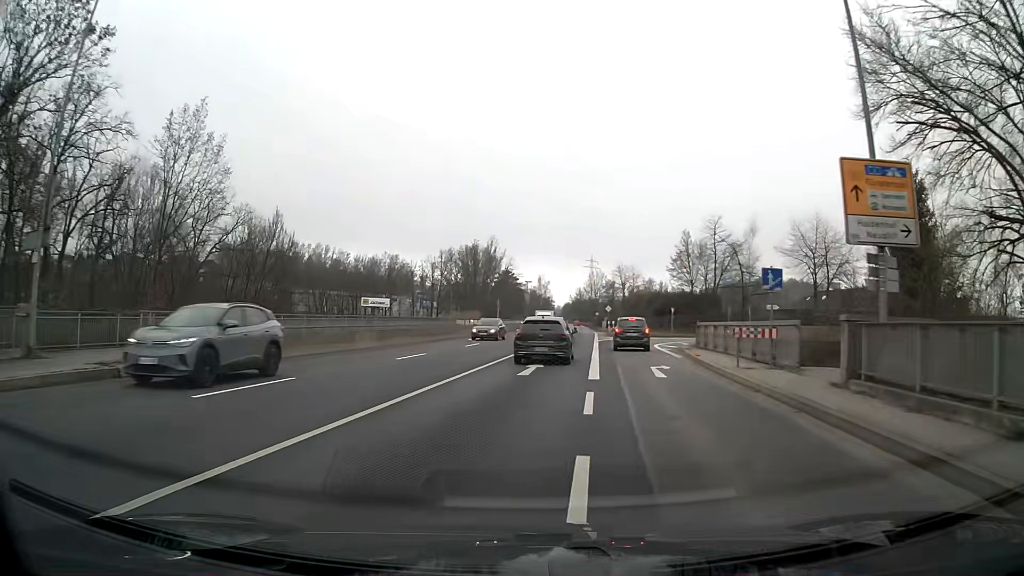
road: primary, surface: asphalt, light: Day
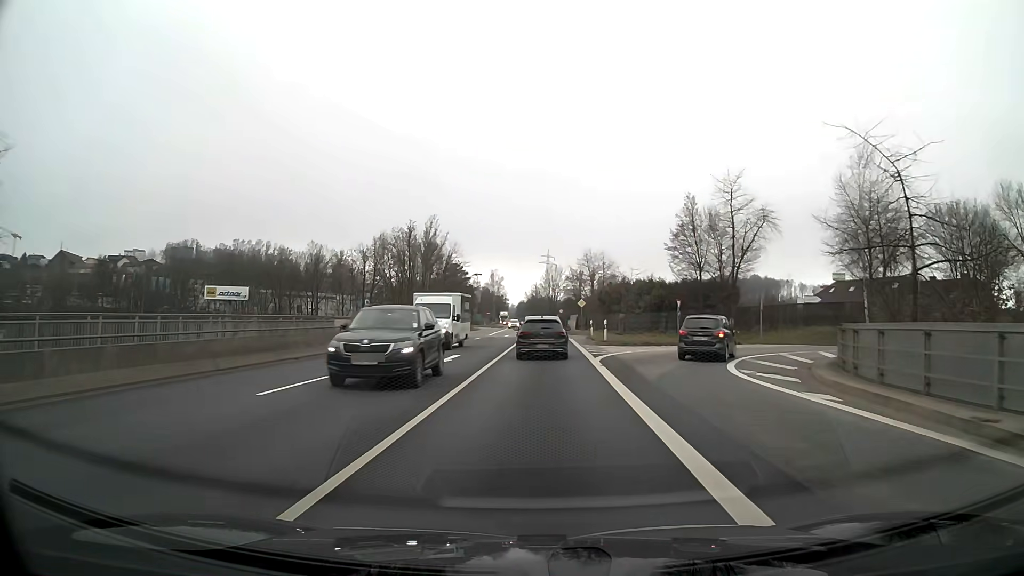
(+0.7, +22.4) m; +4°
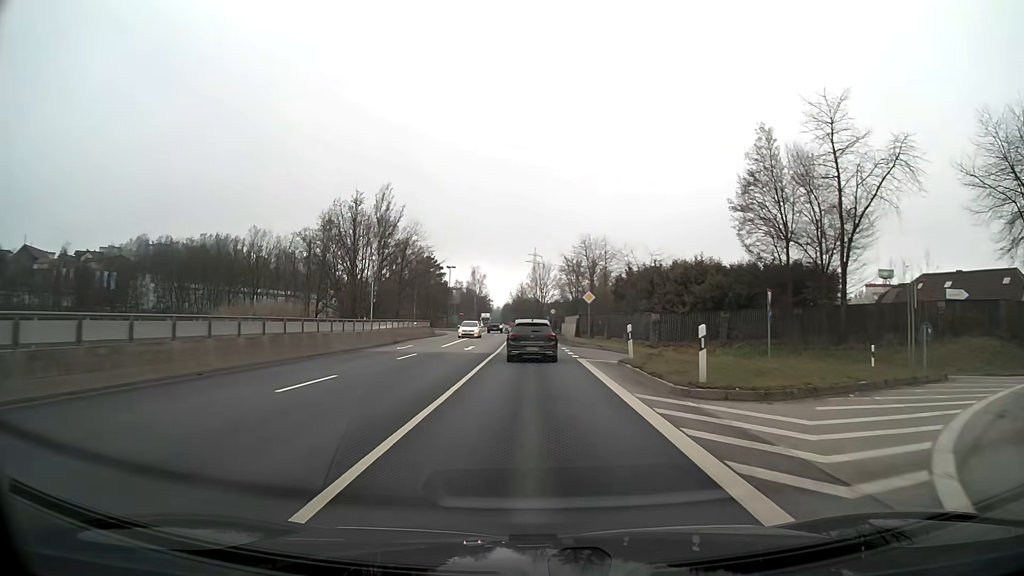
(+0.3, +22.9) m; +1°
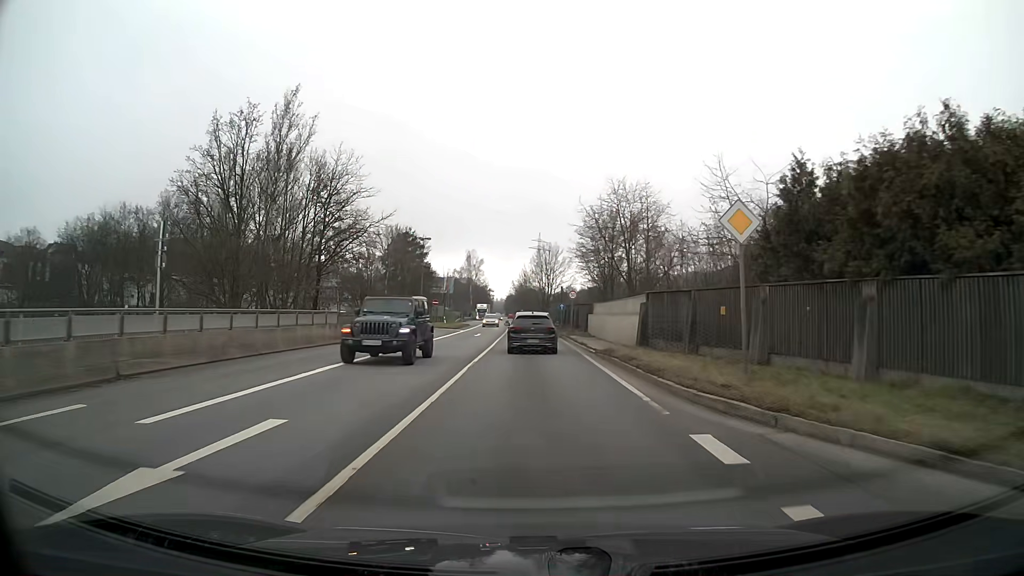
(-0.1, +30.2) m; 0°
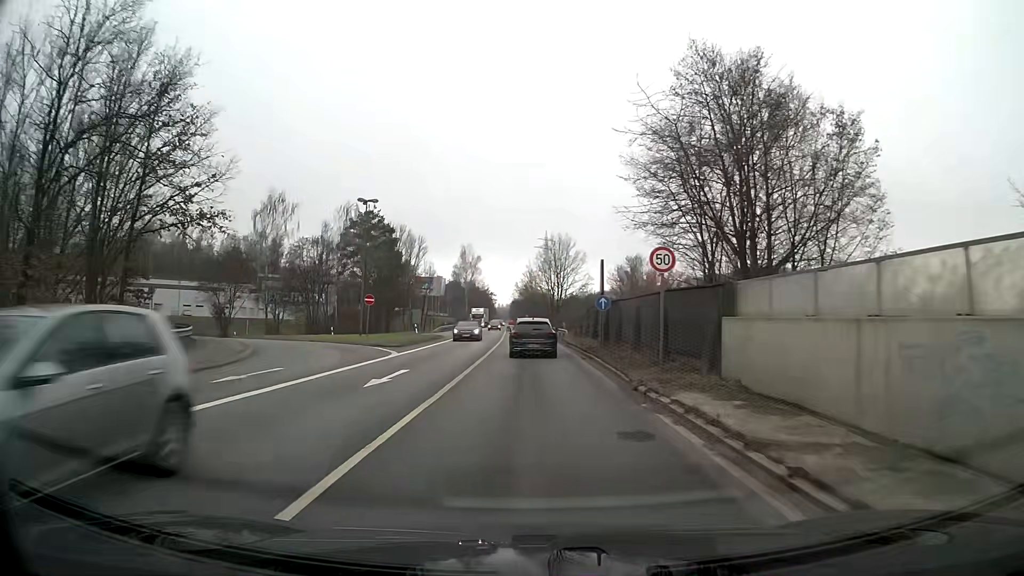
(-0.1, +29.7) m; -1°
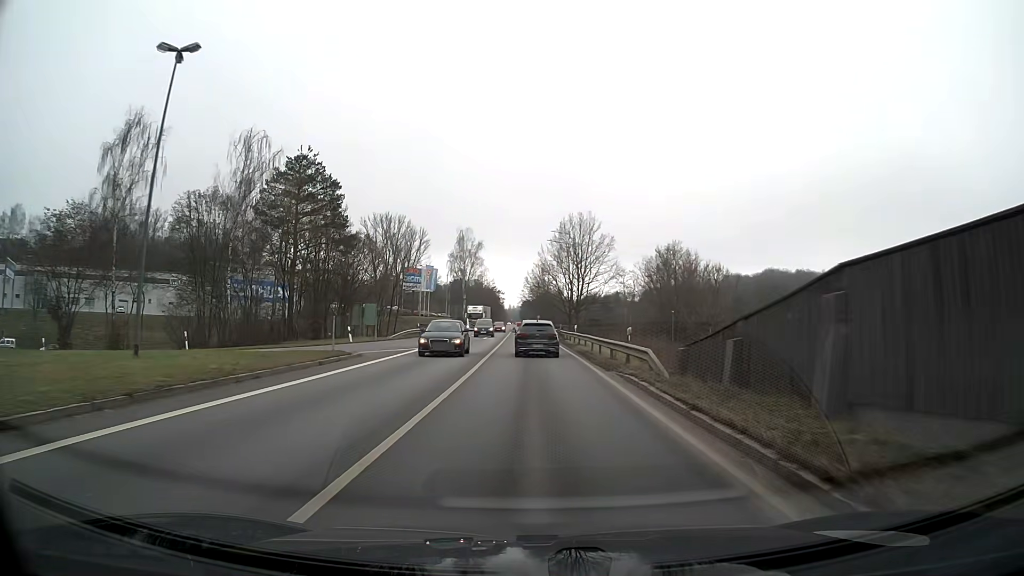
(-0.2, +30.4) m; -1°
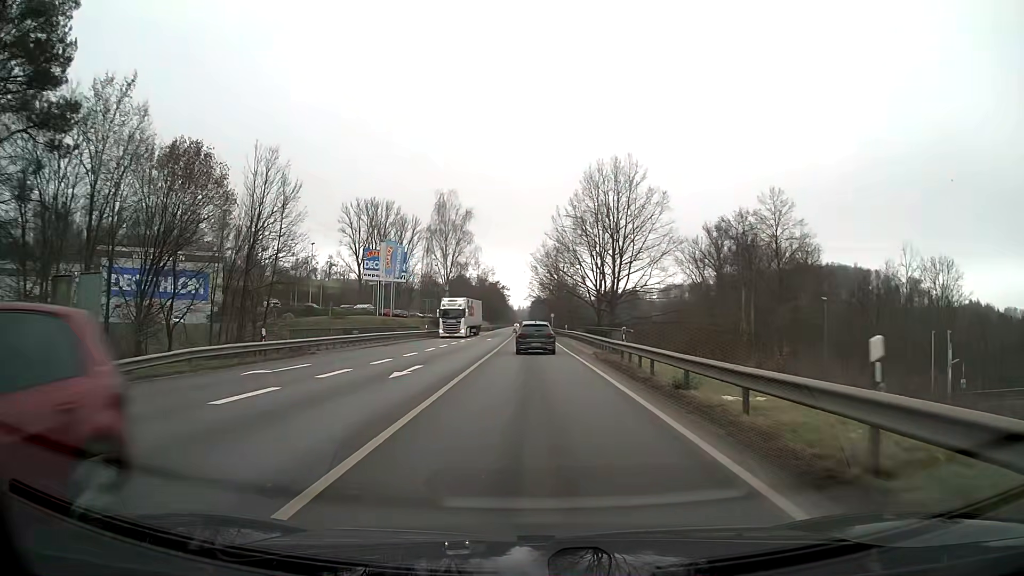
(-0.5, +39.7) m; -1°
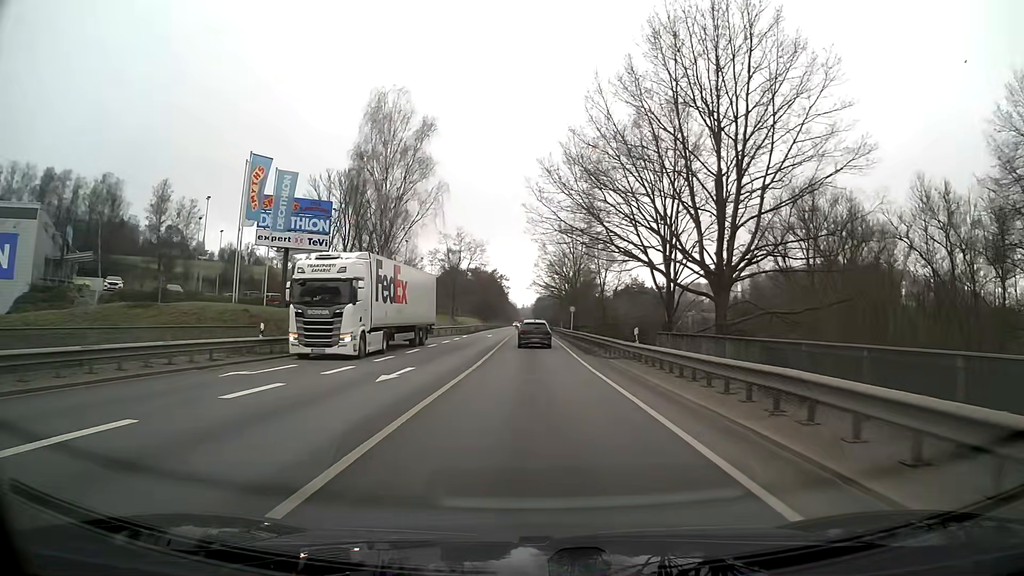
(-0.2, +41.8) m; 0°
